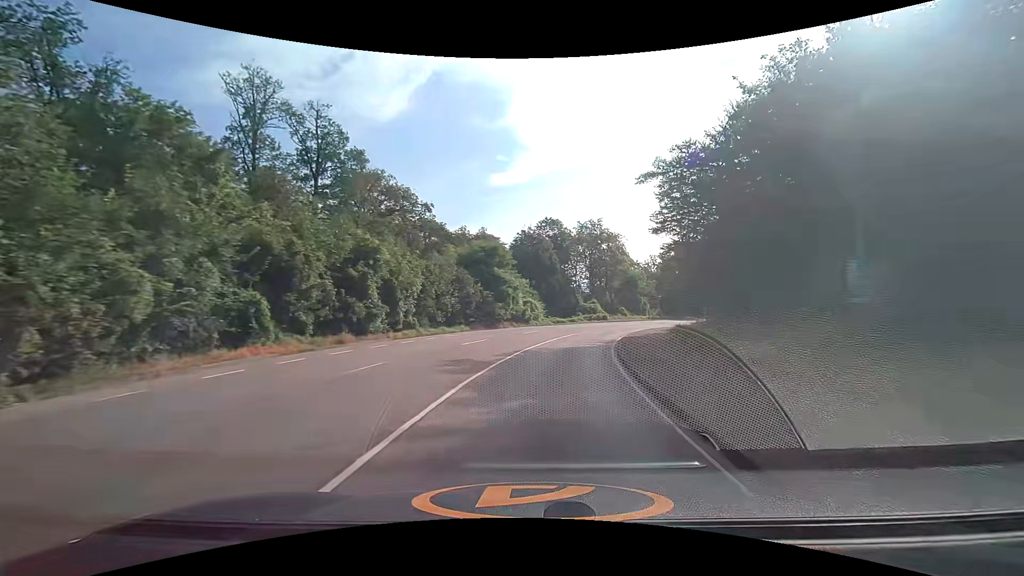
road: secondary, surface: asphalt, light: Day
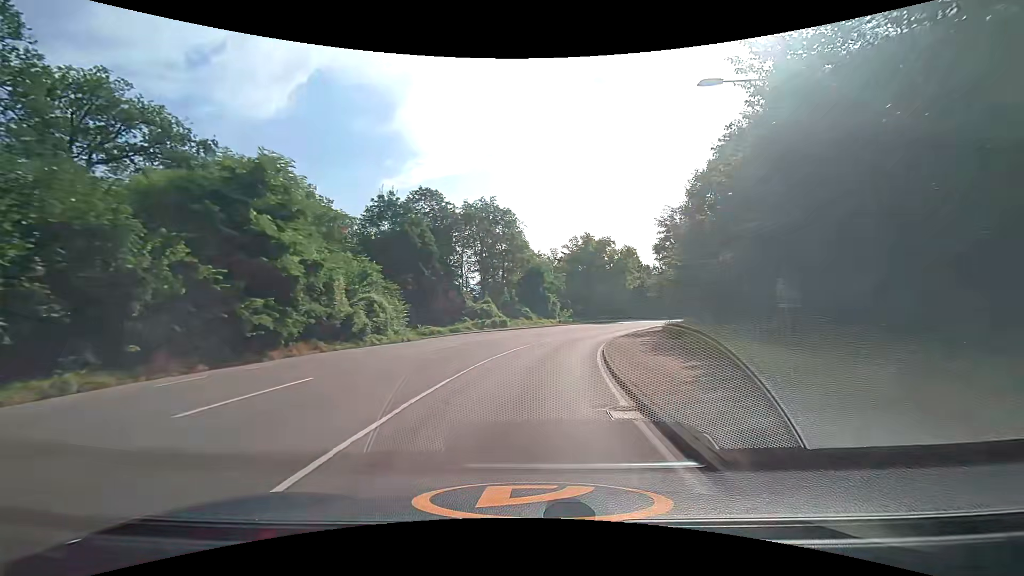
(+2.8, +26.0) m; +12°
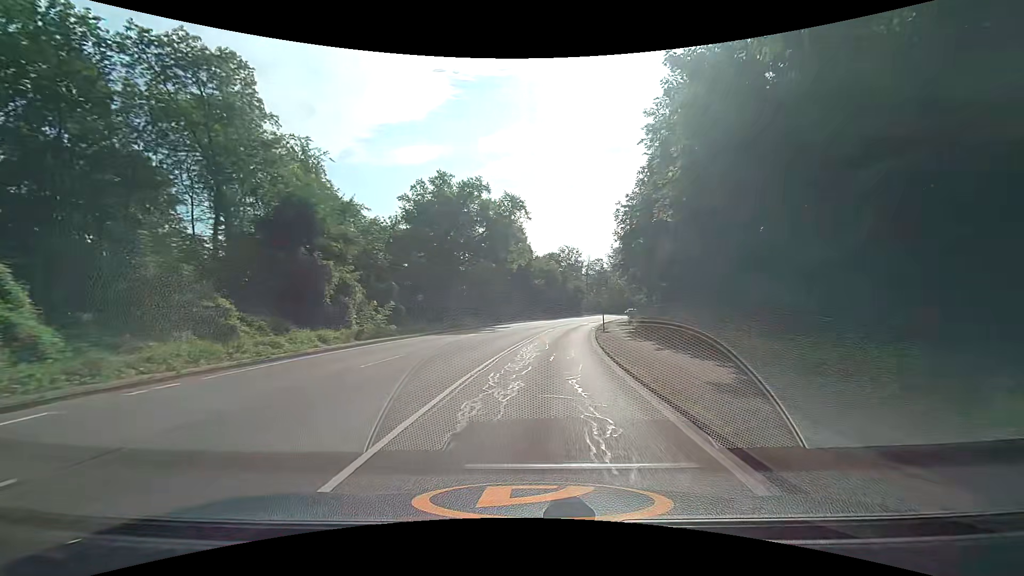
(+5.6, +40.4) m; +15°
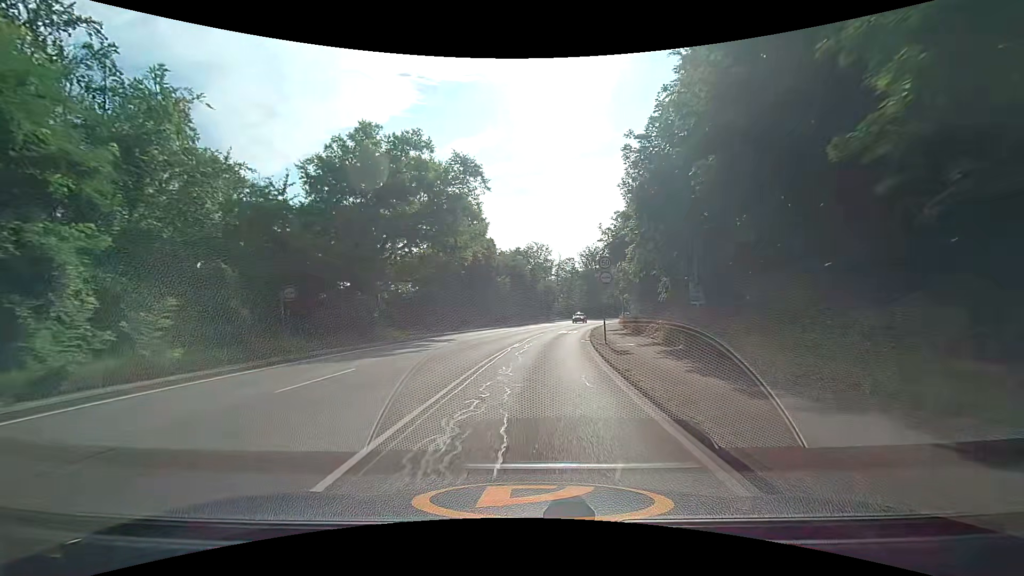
(+0.6, +14.6) m; +4°
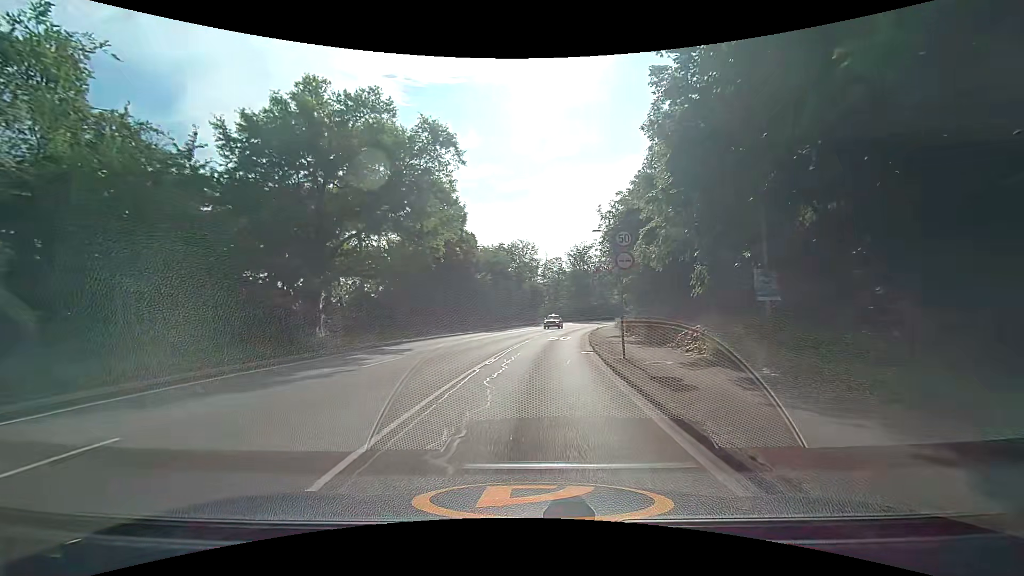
(+0.1, +7.3) m; +2°
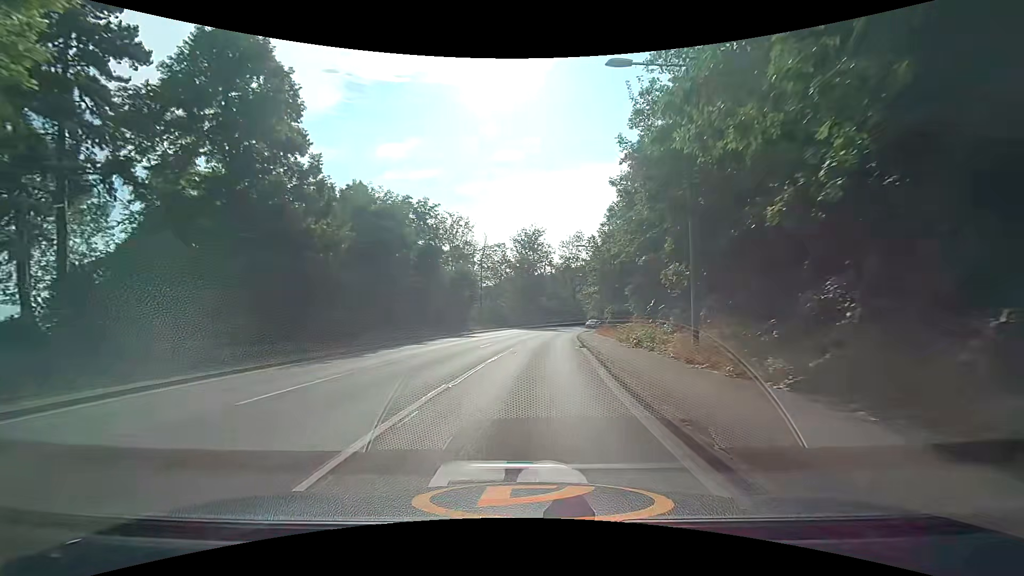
(+1.4, +28.9) m; +6°
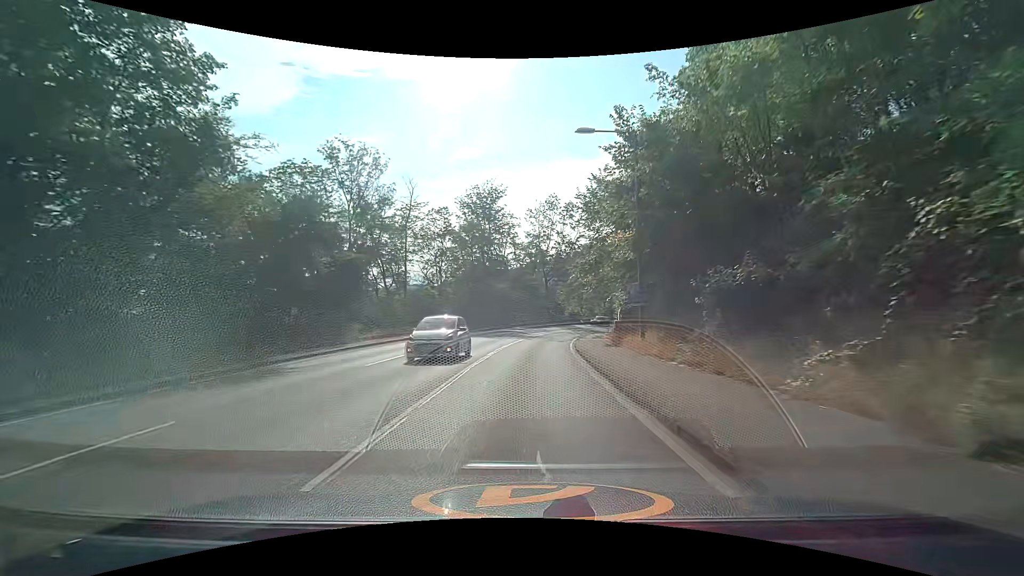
(+1.5, +28.8) m; +5°
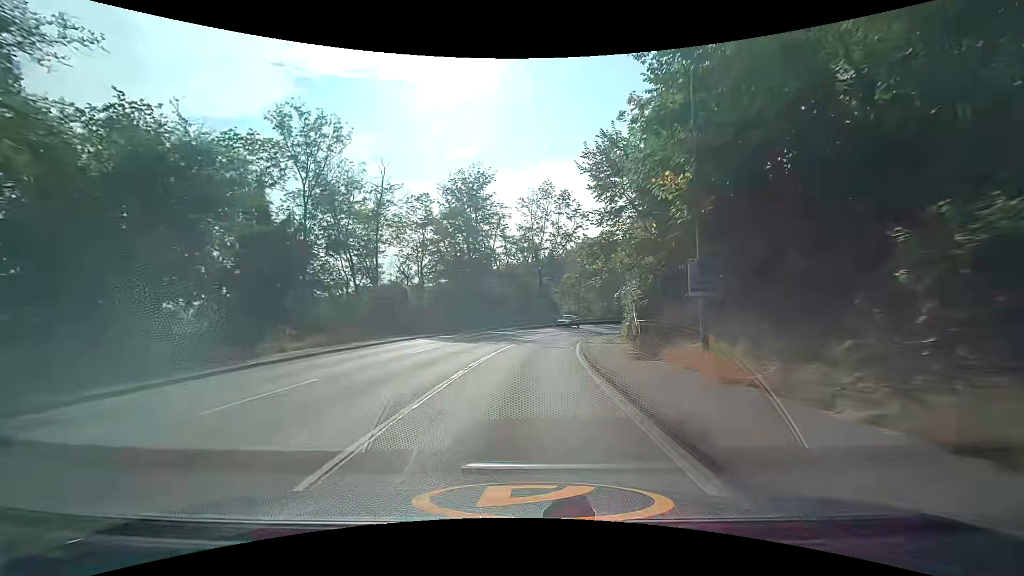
(0.0, +7.3) m; +1°
(0, +10) (0, +20) (+1, +30) (+3, +40) (+6, +49) (+10, +58) (+15, +67) (+22, +74) (+30, +81) (+38, +86) m
